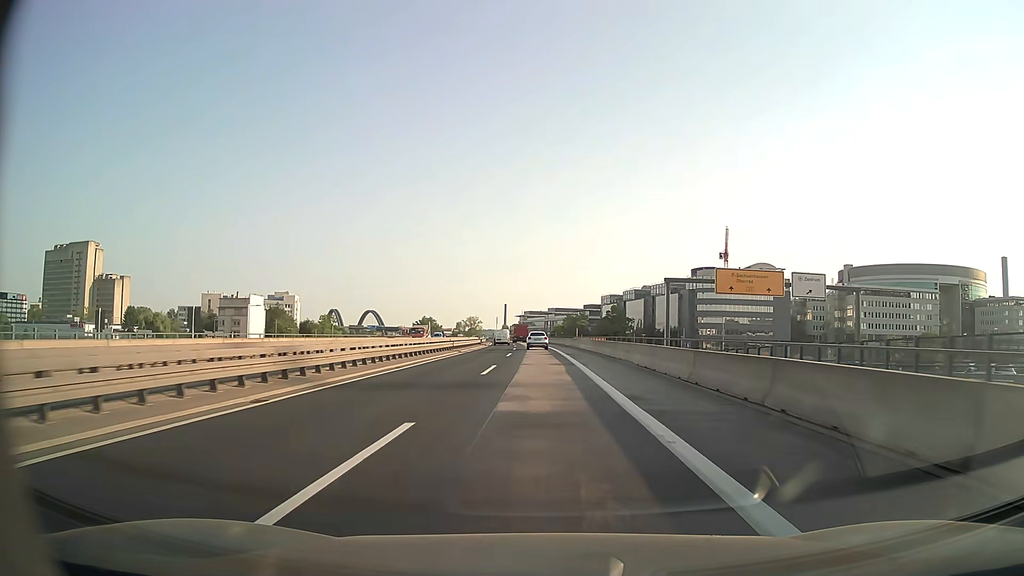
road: motorway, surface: asphalt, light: Day
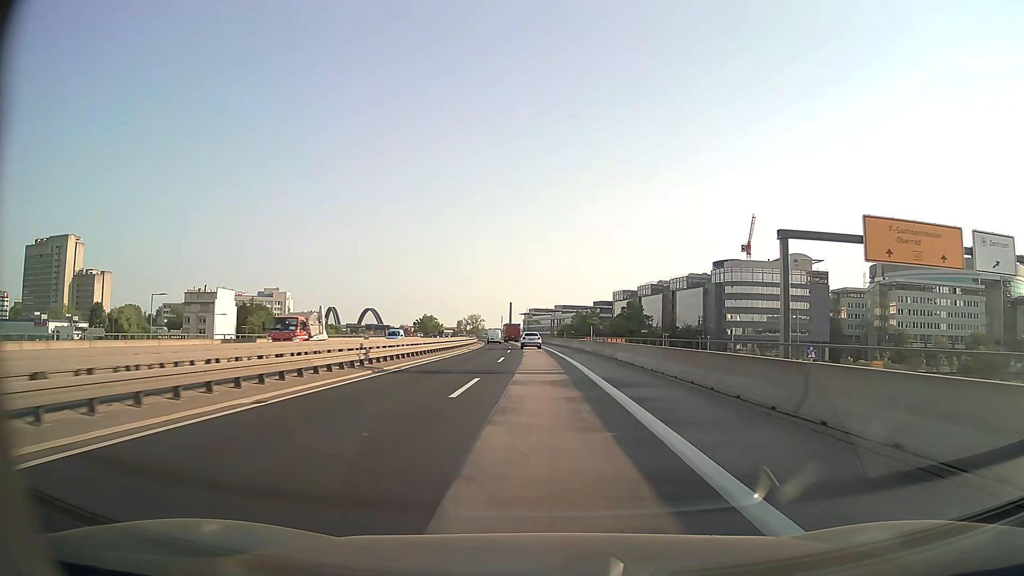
(-0.1, +25.7) m; 0°
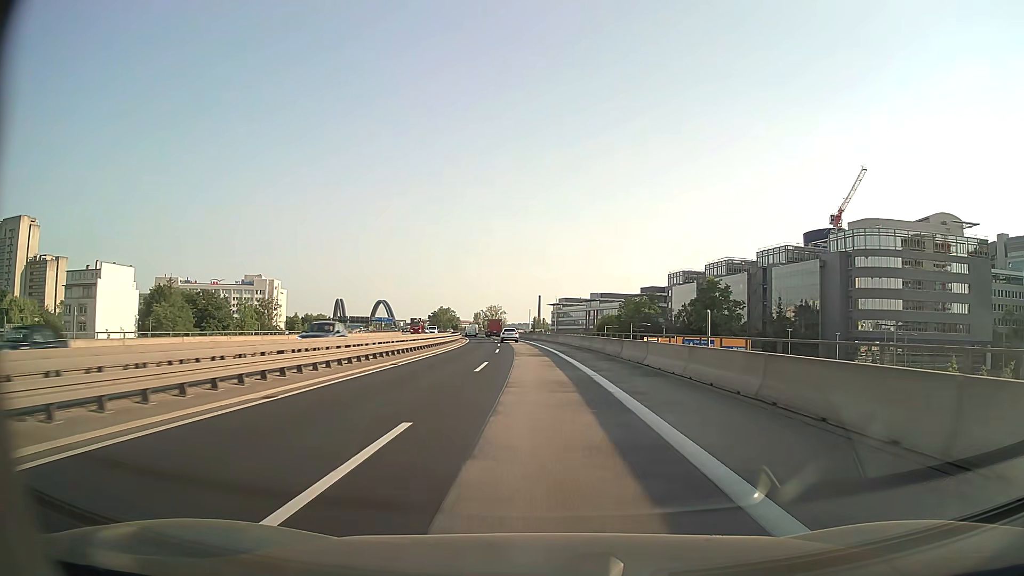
(-1.2, +64.3) m; -2°
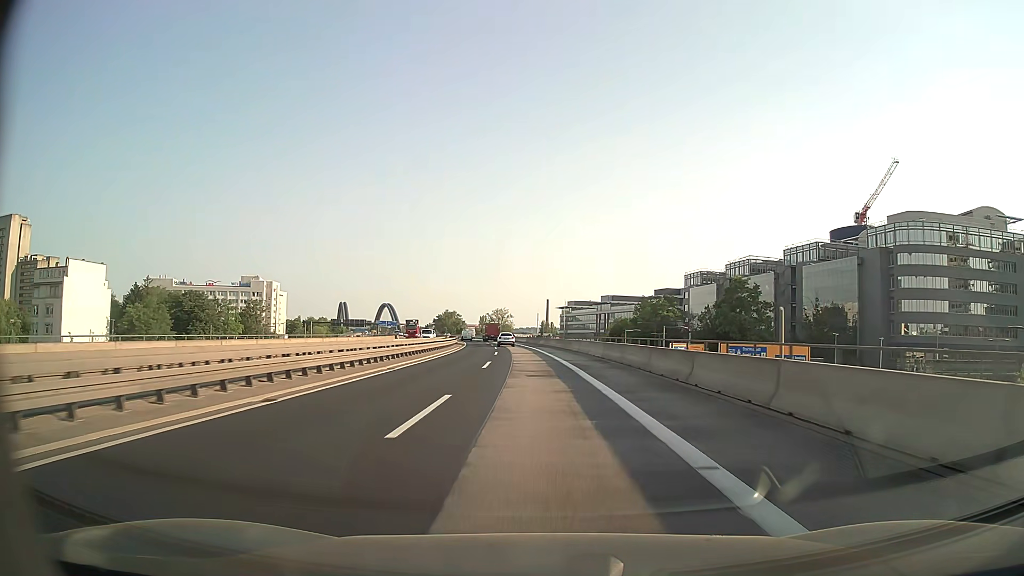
(-0.1, +12.9) m; -1°
(0, +10) (0, +20) (-1, +30) (-1, +40) (-2, +50) (-2, +60) (-3, +70) (-4, +80) (-5, +90) (-6, +100) m
